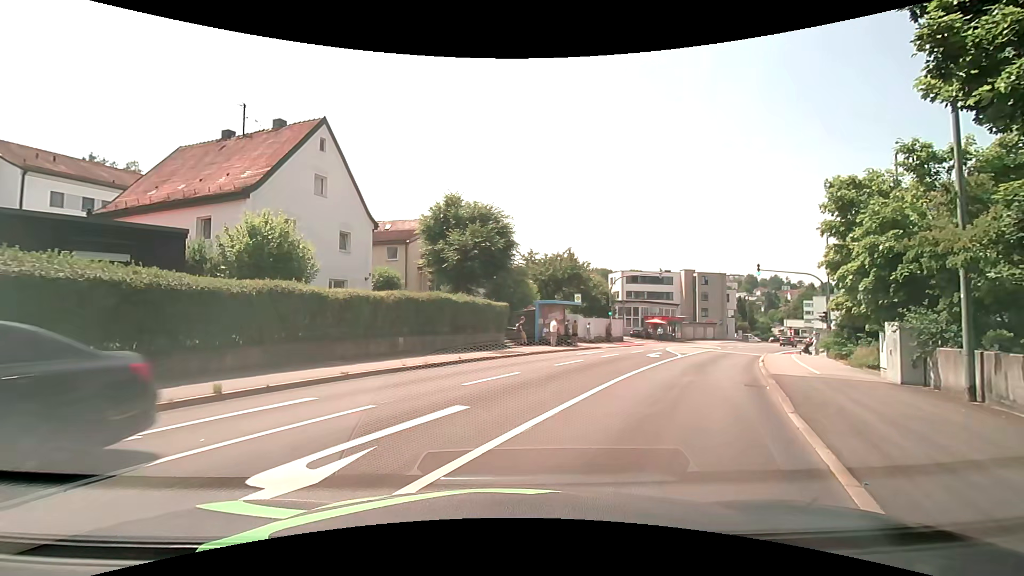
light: Day
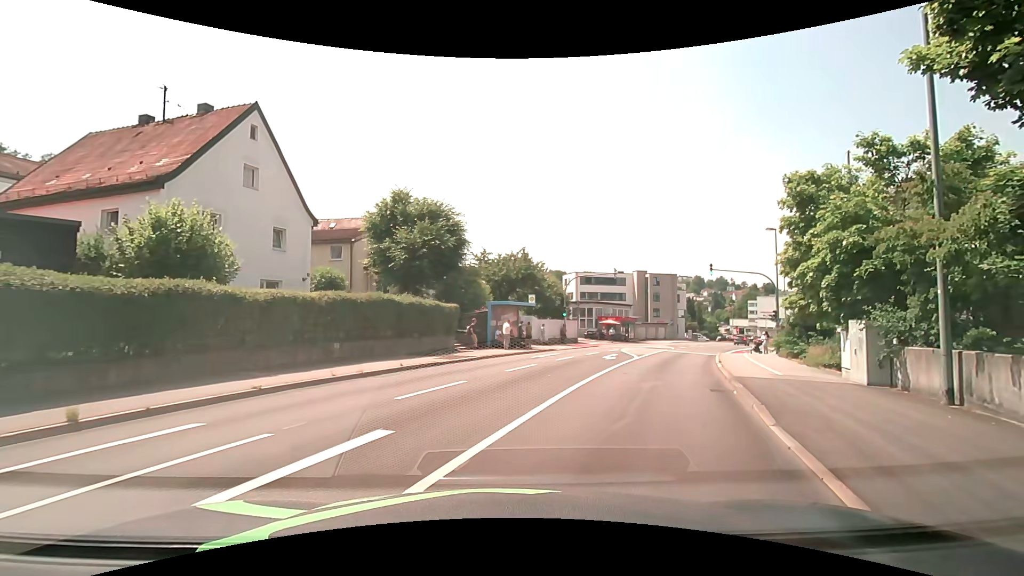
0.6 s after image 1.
(+0.1, +1.5) m; +6°
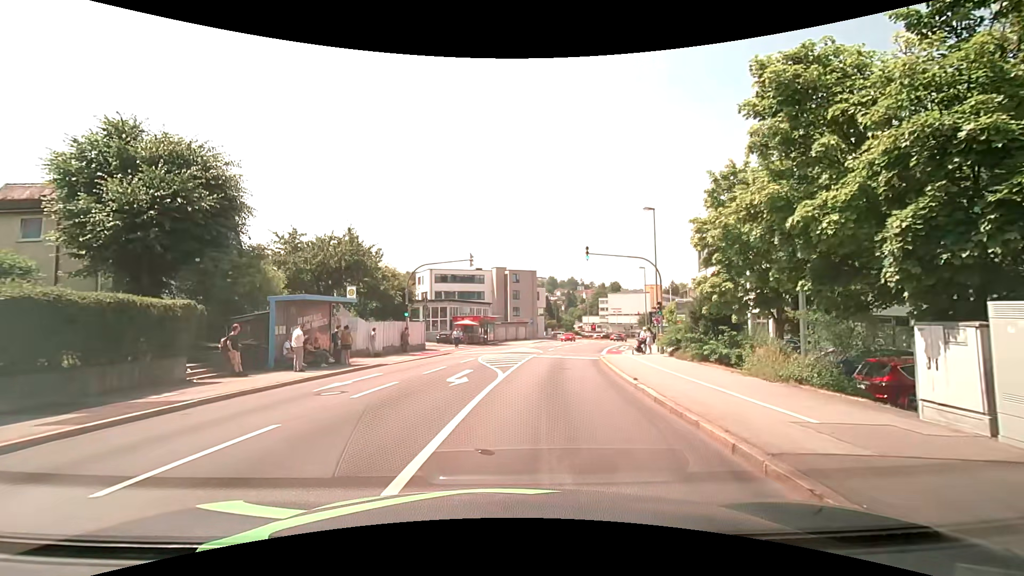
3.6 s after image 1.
(+1.6, +9.7) m; +15°
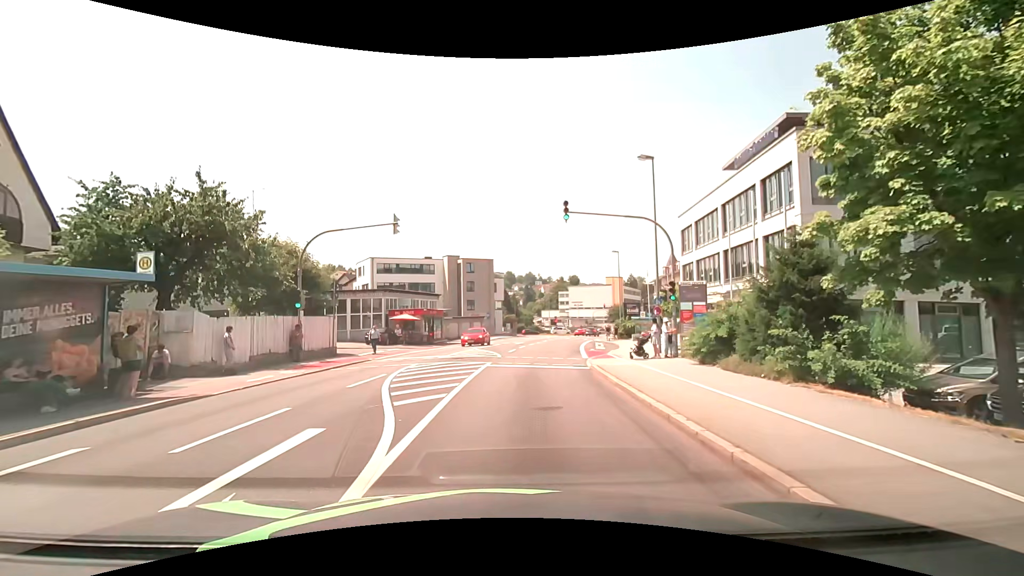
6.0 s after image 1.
(+0.6, +10.3) m; +5°
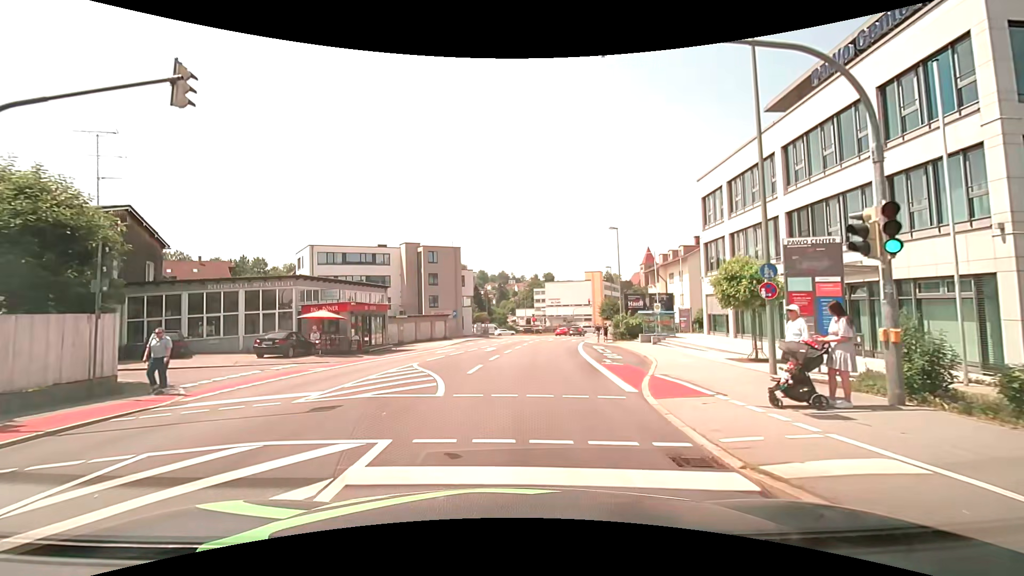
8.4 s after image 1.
(+0.4, +13.3) m; +3°
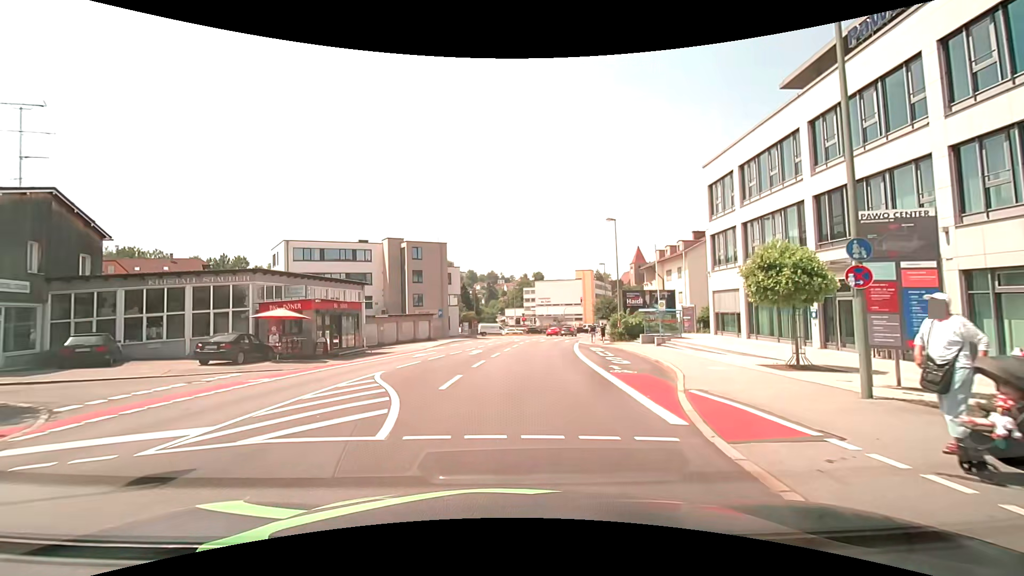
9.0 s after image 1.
(0.0, +3.7) m; 0°
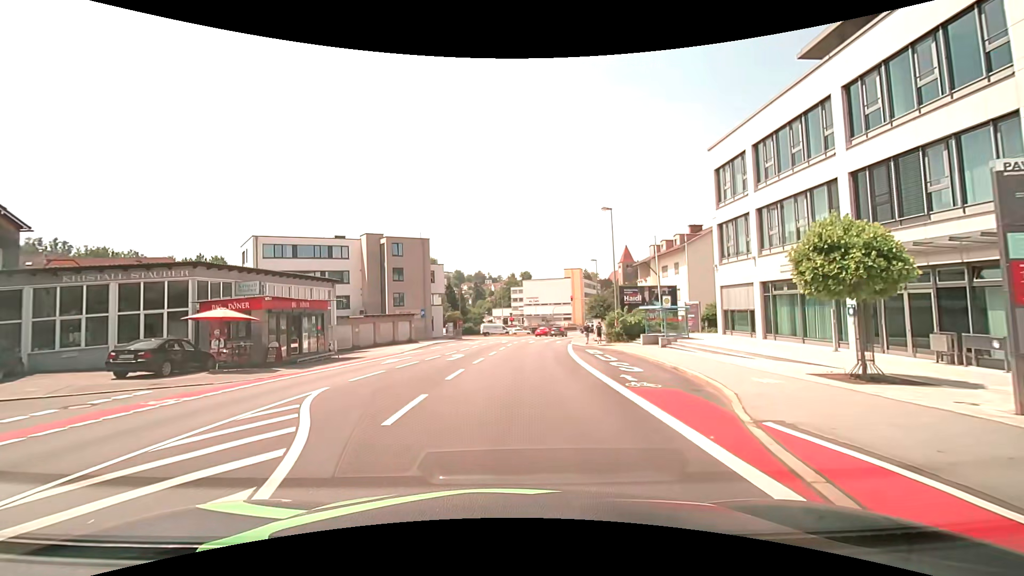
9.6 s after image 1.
(+0.1, +3.8) m; +1°
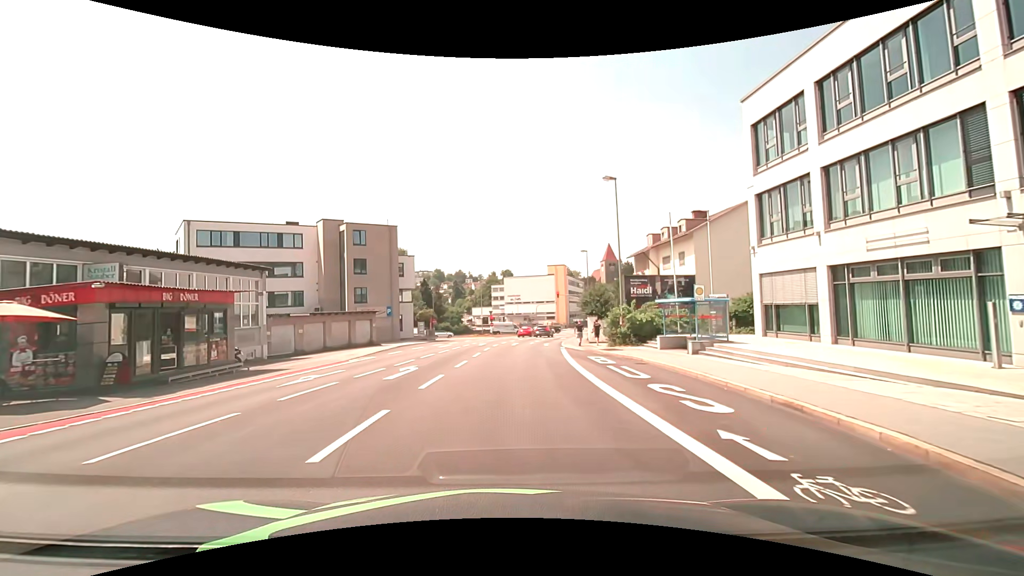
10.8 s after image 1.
(+0.2, +7.9) m; +3°
(0, +10) (+1, +20) (+1, +30) (+2, +40) (+4, +50) (+6, +60) (+8, +69) (+11, +79) (+14, +88) (+18, +98) m
